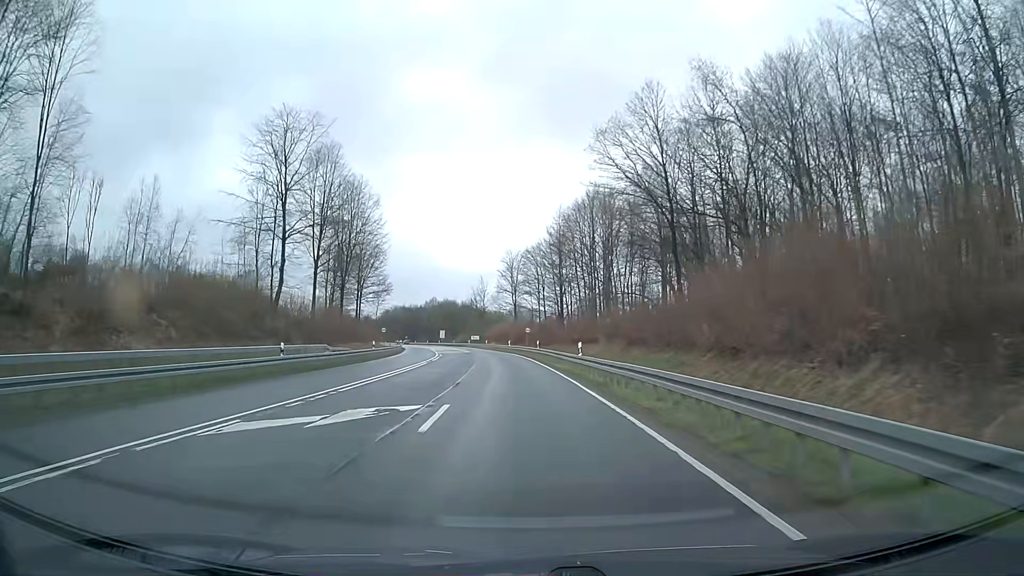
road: primary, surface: asphalt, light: Day
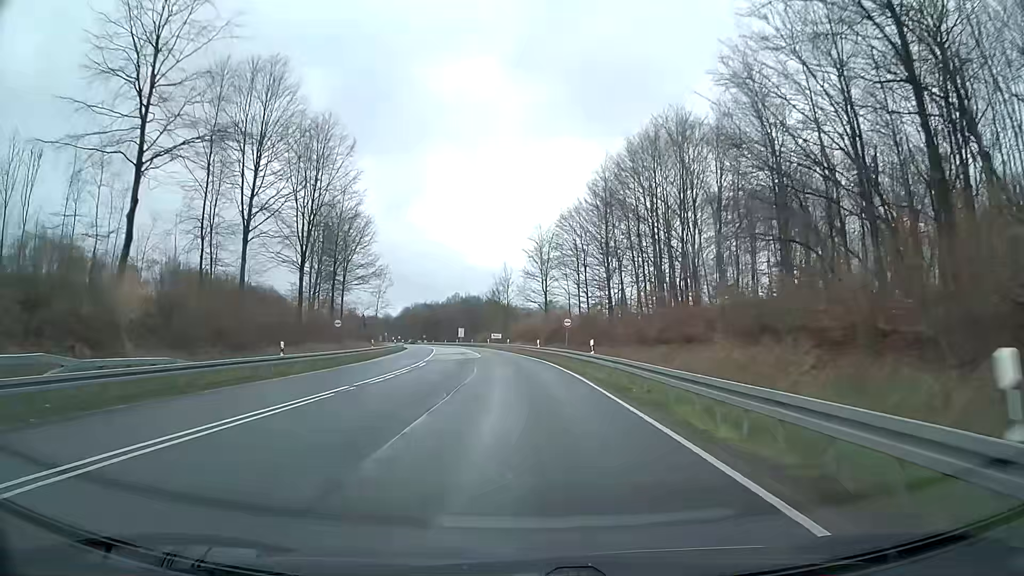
(-0.6, +25.1) m; -3°
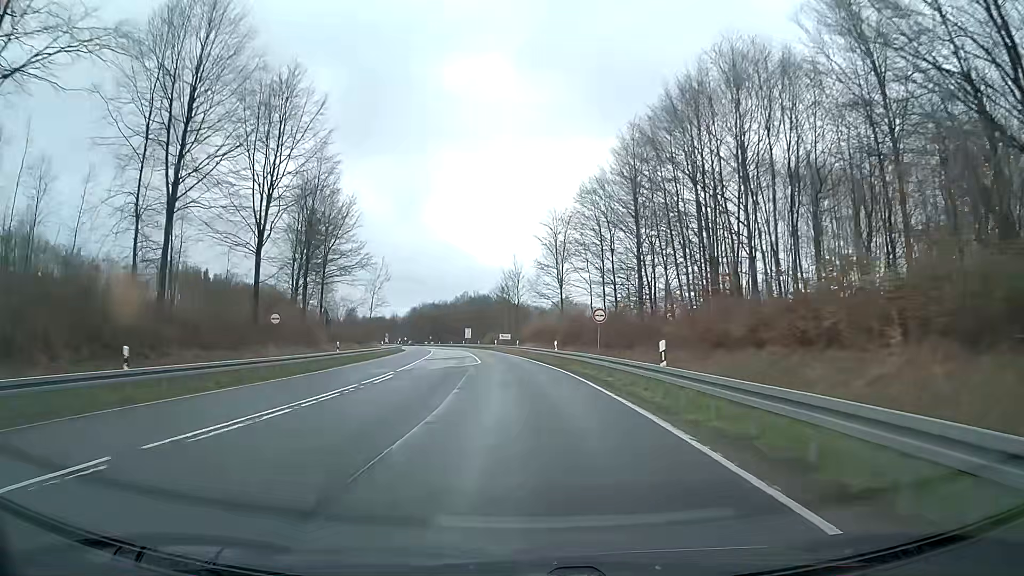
(-0.1, +12.6) m; -1°
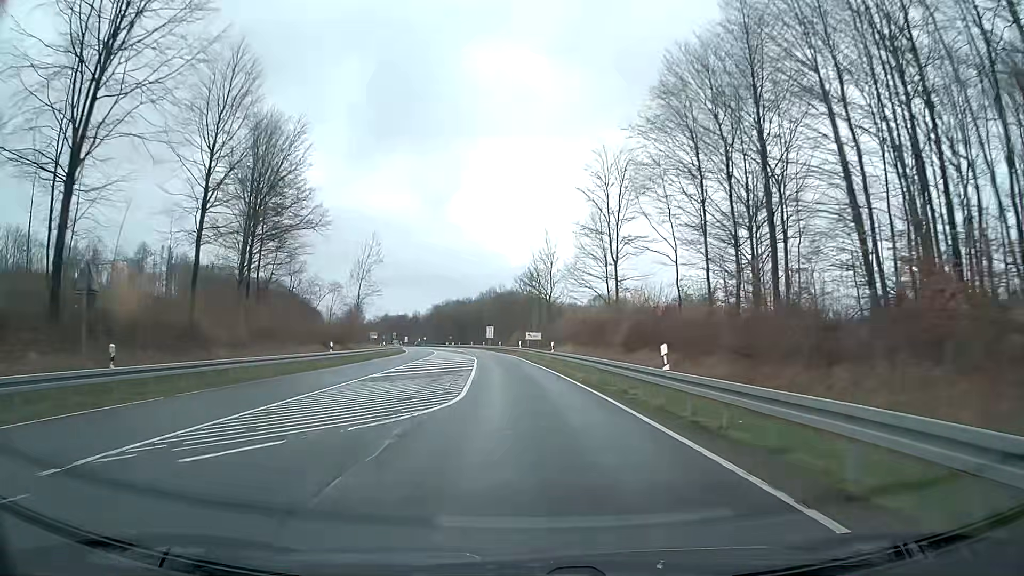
(-0.6, +25.1) m; -3°
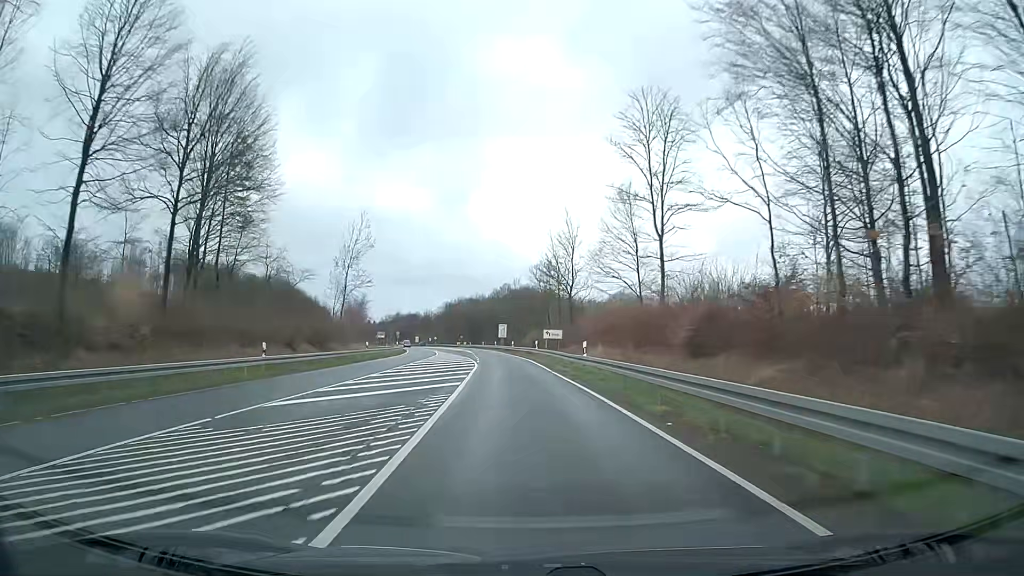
(-0.2, +12.5) m; -2°
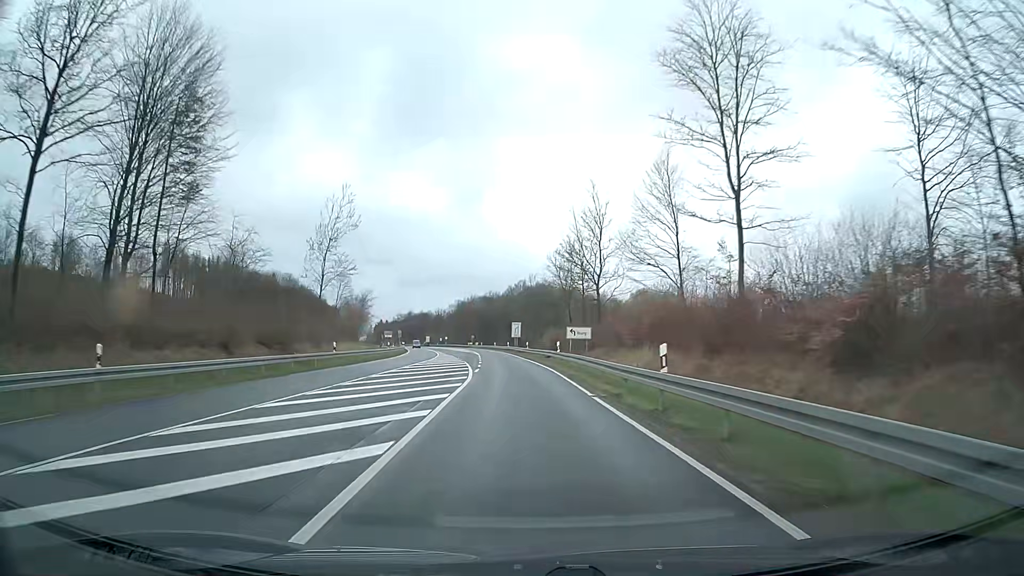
(-0.1, +12.5) m; -1°
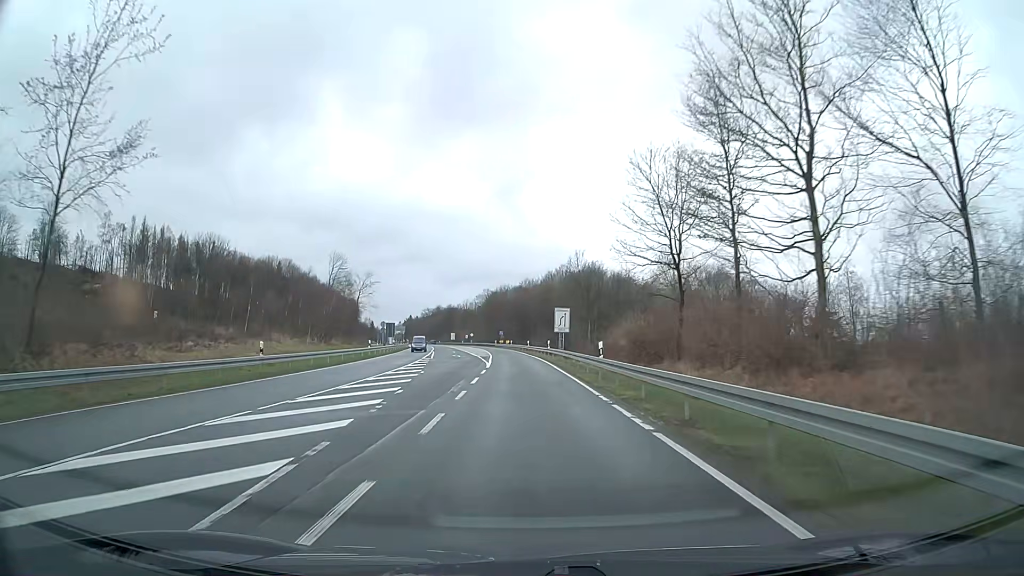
(-1.1, +37.6) m; -3°
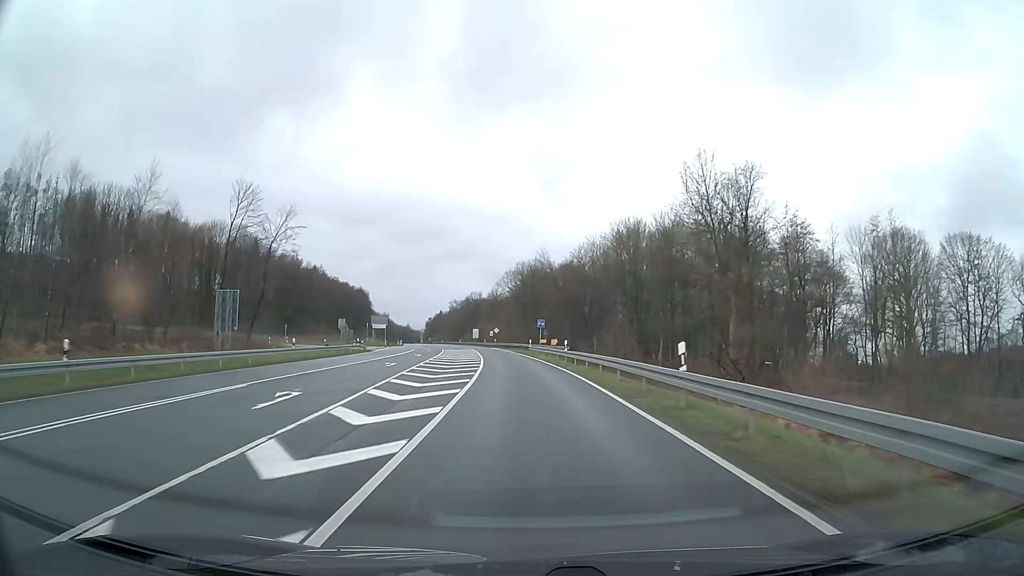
(-2.0, +62.8) m; -4°
(0, +10) (0, +20) (-1, +30) (-1, +40) (-2, +50) (-2, +60) (-3, +70) (-4, +80) (-6, +90) (-7, +100) m
